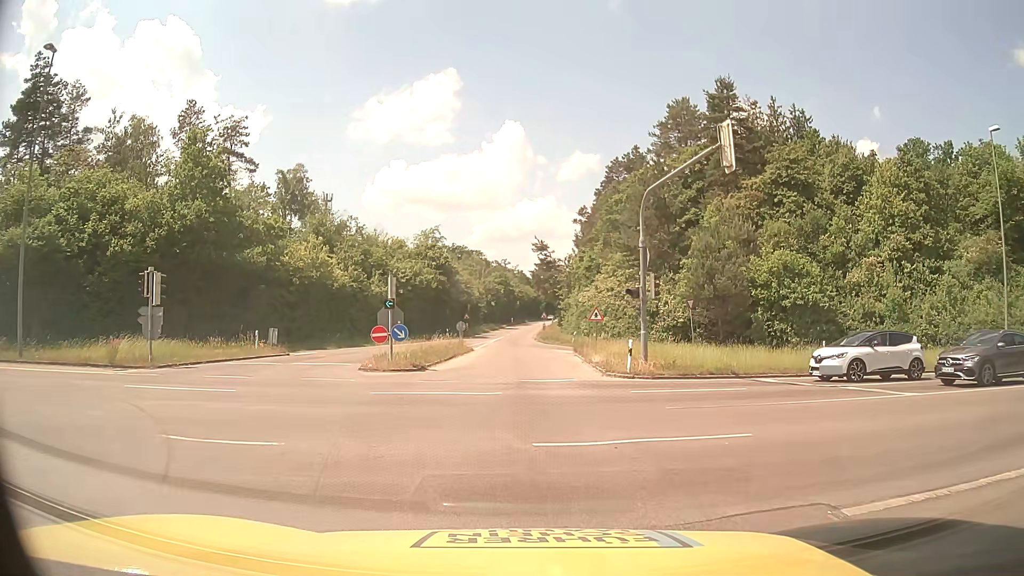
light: Day
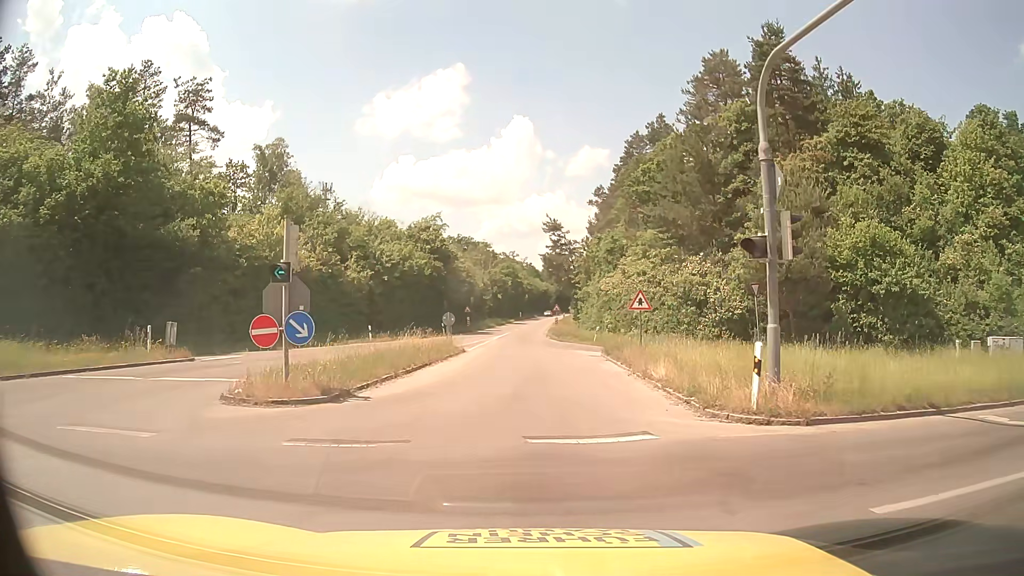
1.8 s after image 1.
(+0.1, +11.6) m; 0°
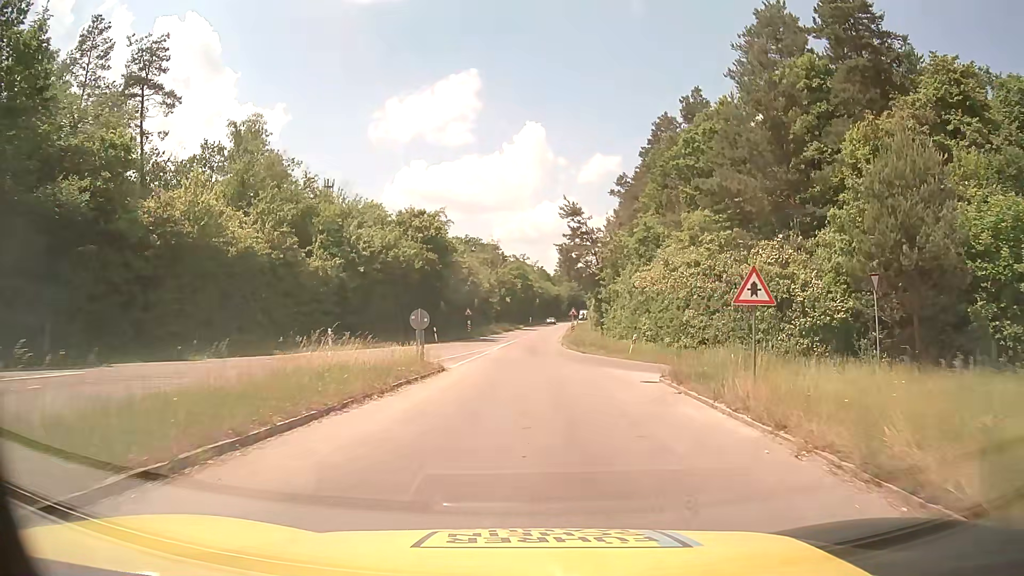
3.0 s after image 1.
(-0.1, +11.5) m; -1°
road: tertiary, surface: asphalt
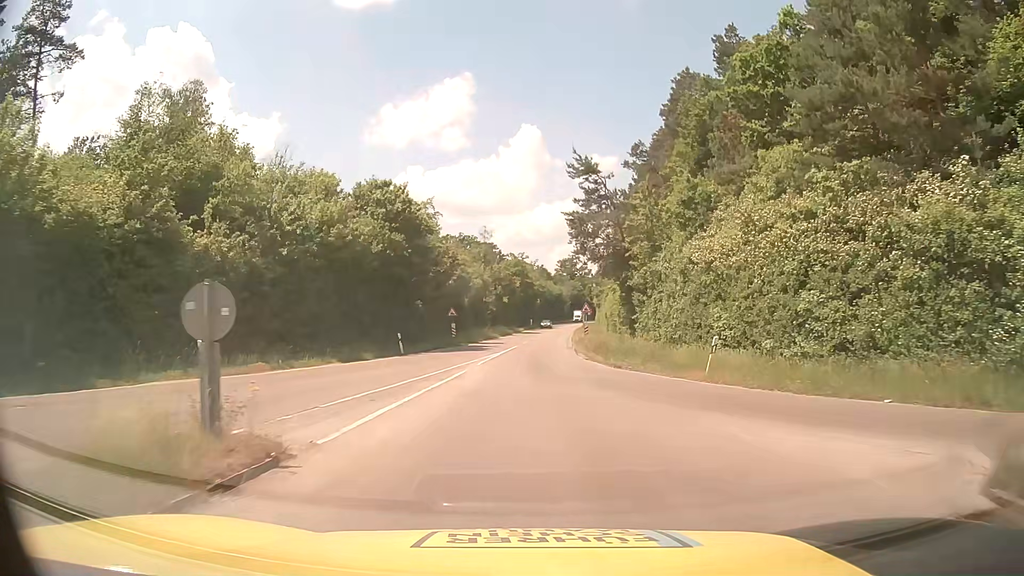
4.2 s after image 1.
(+0.2, +14.1) m; +1°
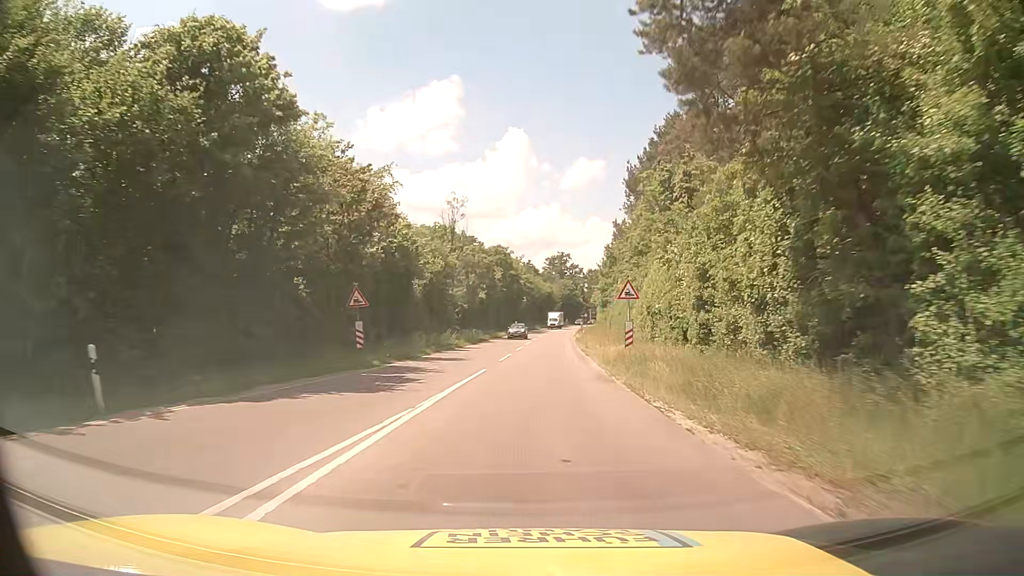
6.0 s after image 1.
(0.0, +25.8) m; +1°
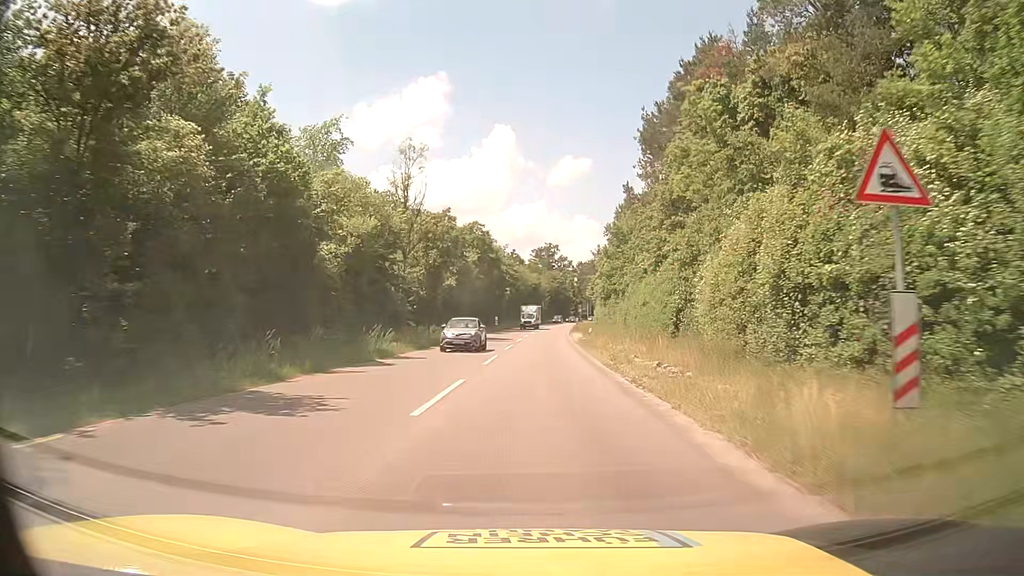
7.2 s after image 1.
(+0.1, +18.8) m; 0°
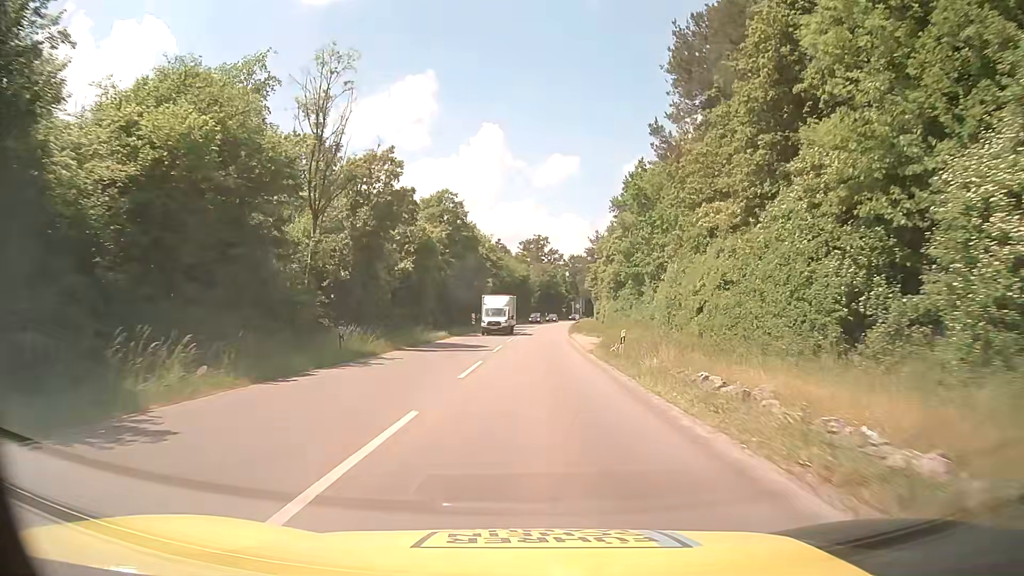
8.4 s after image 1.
(+0.3, +18.0) m; +1°
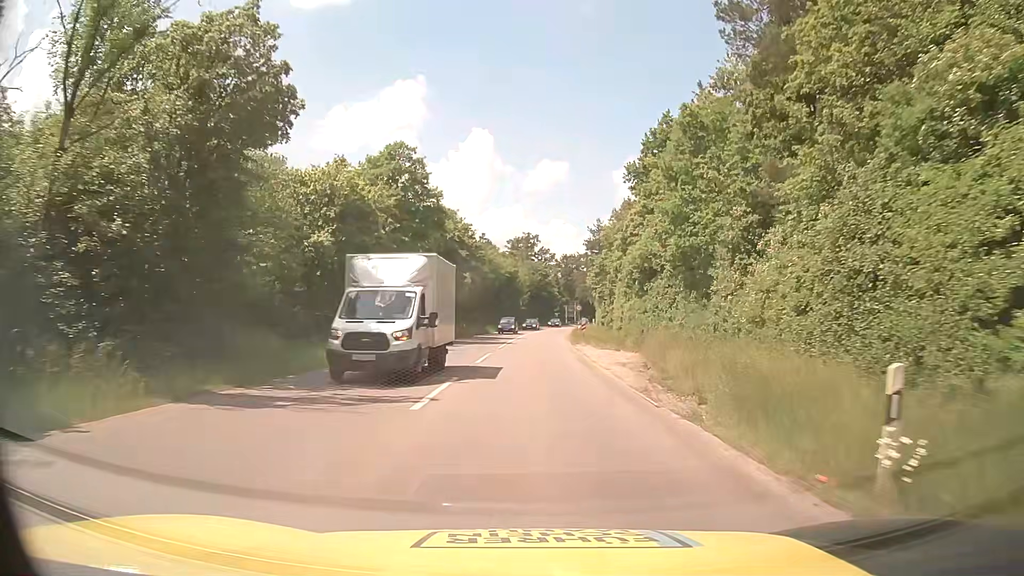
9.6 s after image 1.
(+0.2, +17.5) m; +1°
(0, +10) (0, +20) (0, +30) (+1, +40) (+1, +50) (+2, +60) (+3, +70) (+3, +80) (+5, +90) (+6, +100) m
